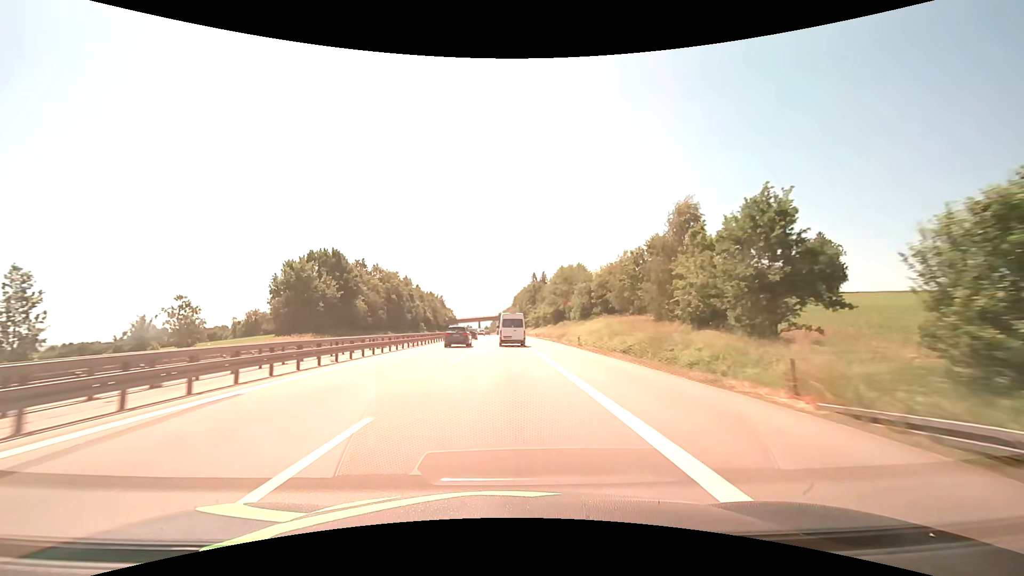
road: motorway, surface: asphalt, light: Day
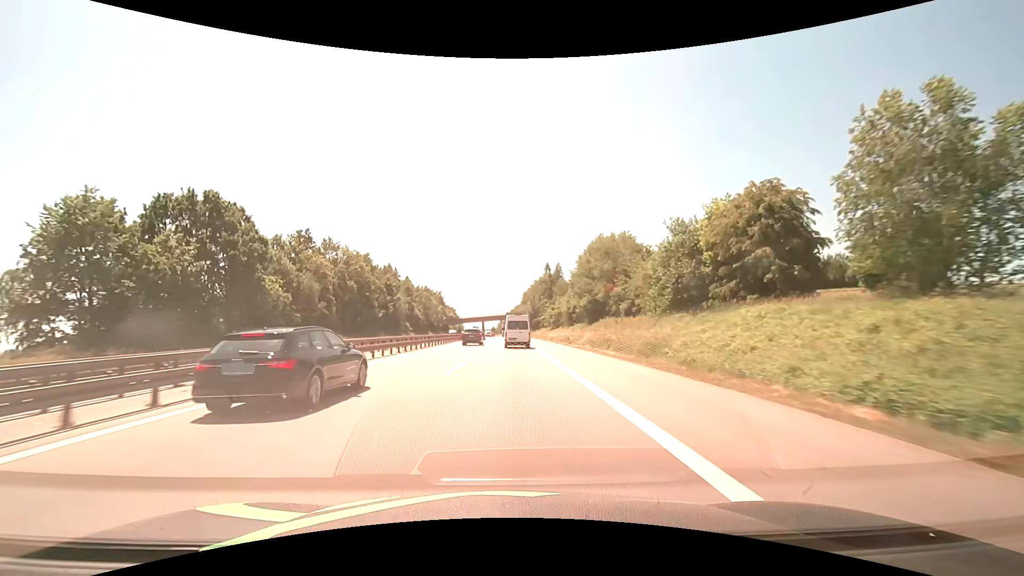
(-0.3, +39.7) m; -1°
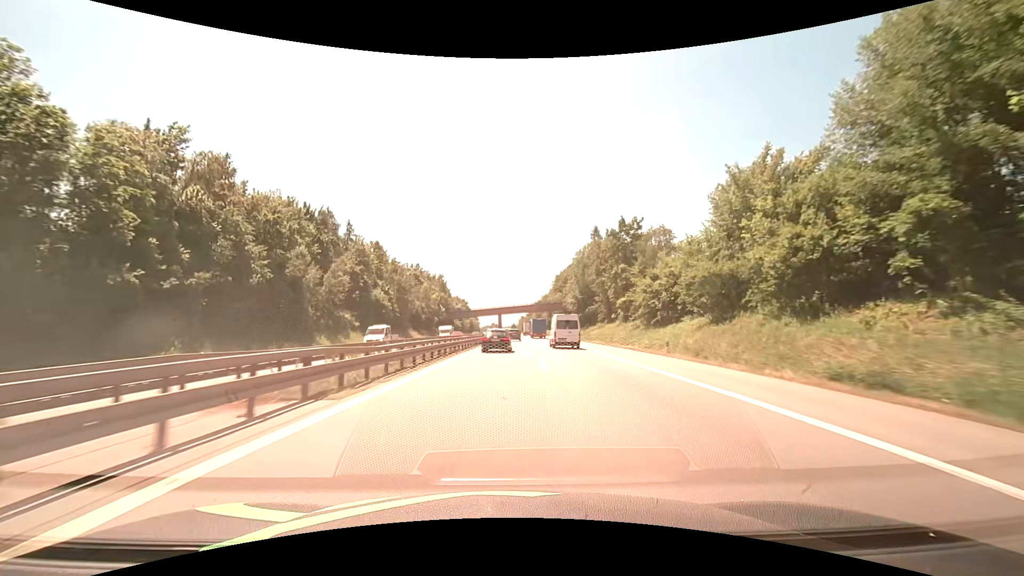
(-2.6, +70.7) m; -3°
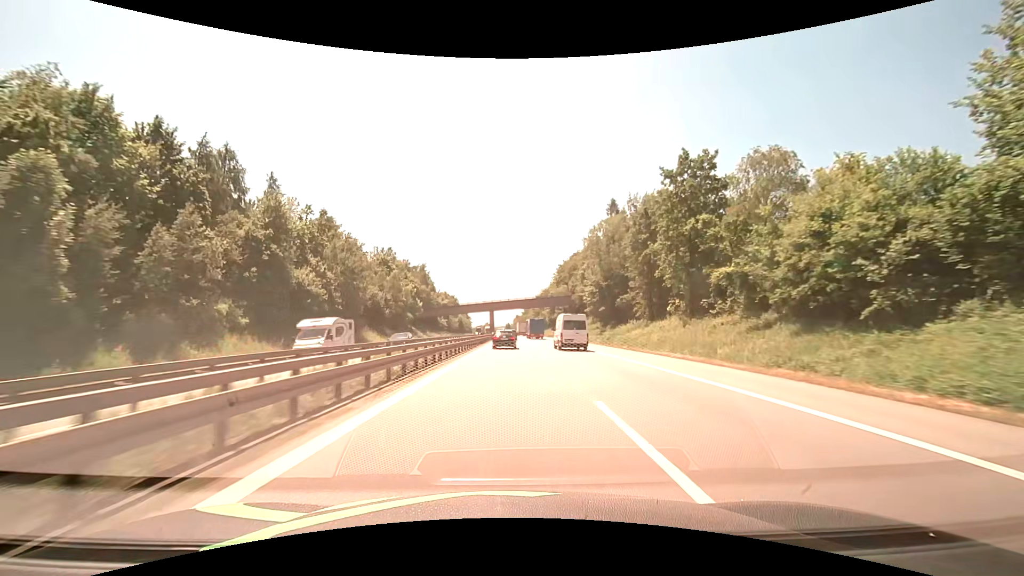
(+0.2, +30.2) m; +1°
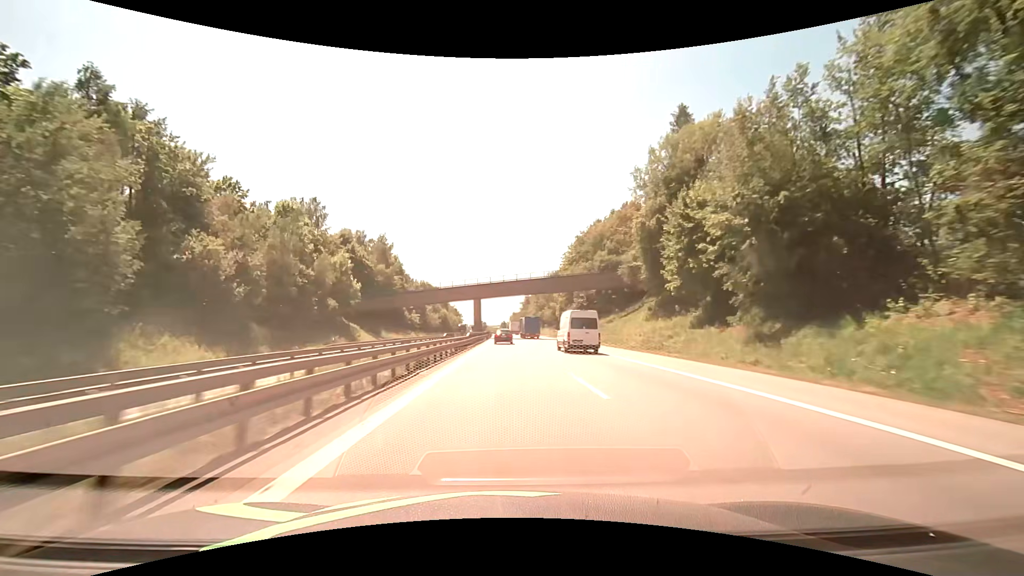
(+0.2, +47.3) m; 0°
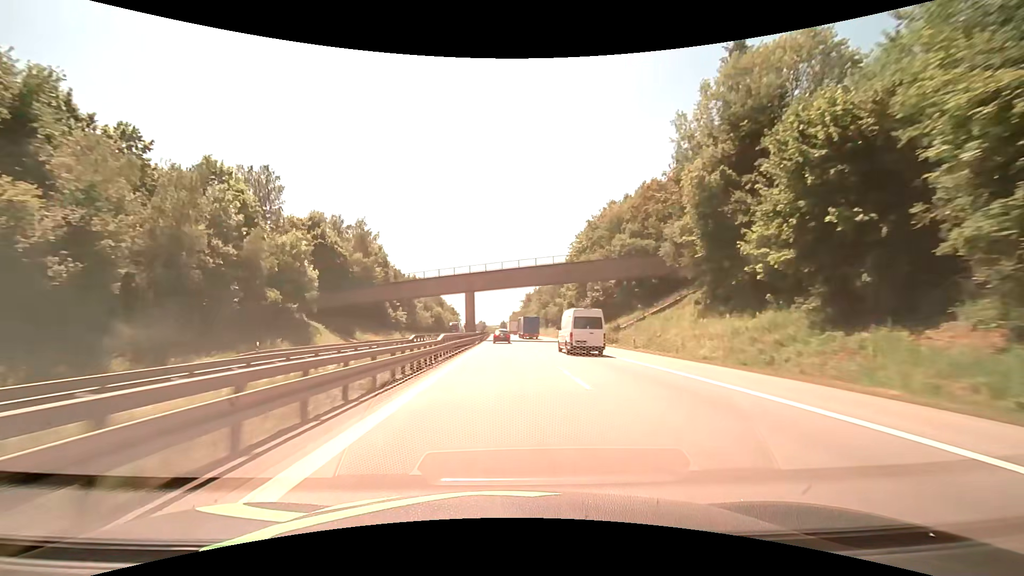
(0.0, +16.3) m; 0°
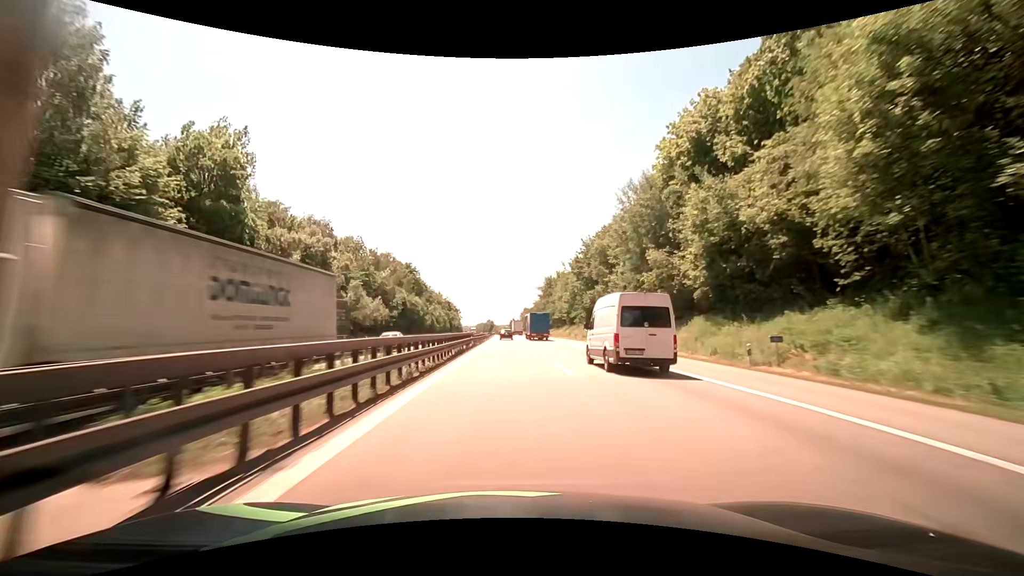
(-0.7, +67.5) m; -1°
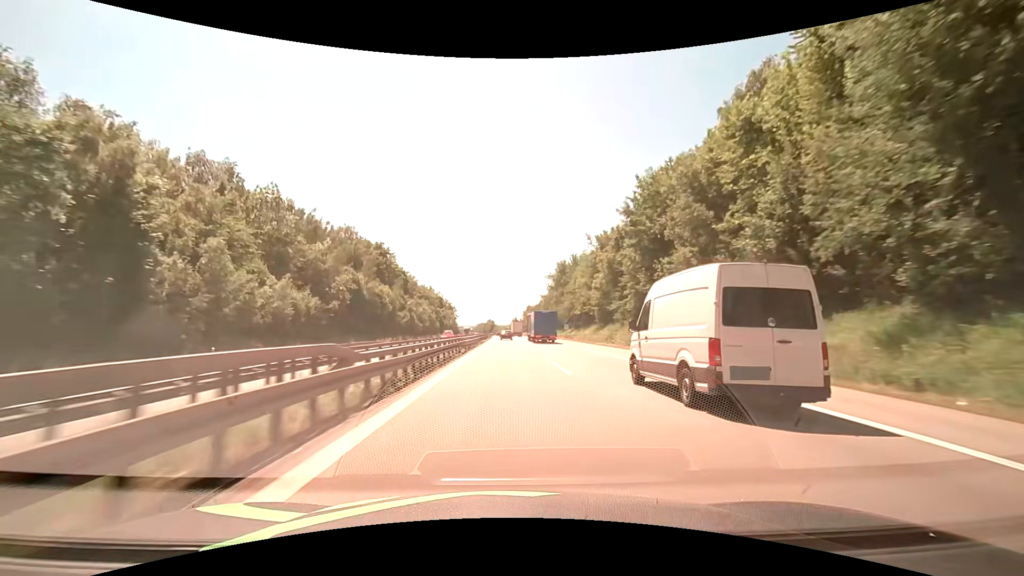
(-0.1, +35.1) m; -1°
(0, +10) (0, +20) (0, +30) (0, +40) (0, +50) (0, +60) (0, +70) (0, +80) (0, +90) (-1, +100) m
